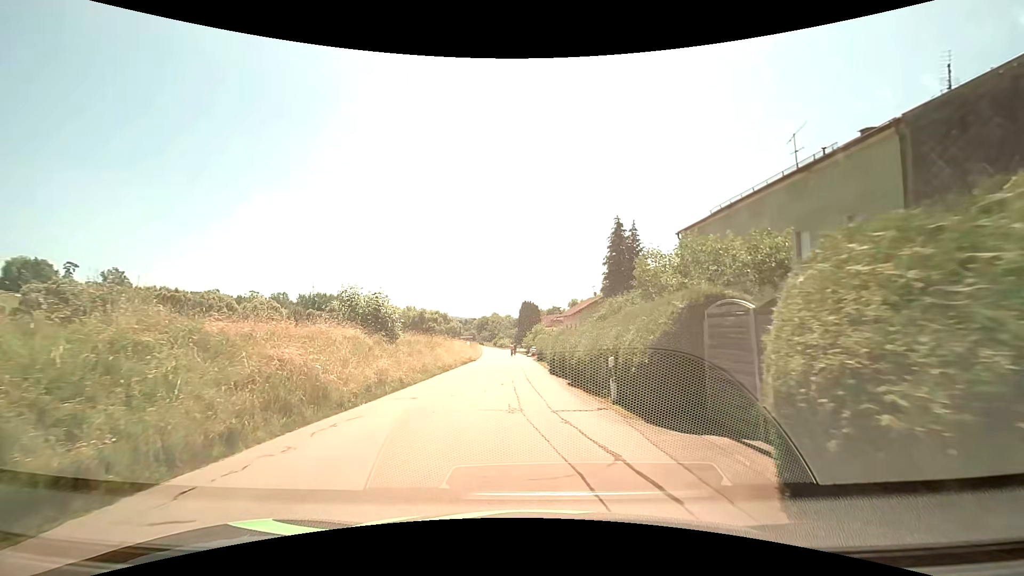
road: tertiary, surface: asphalt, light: Day
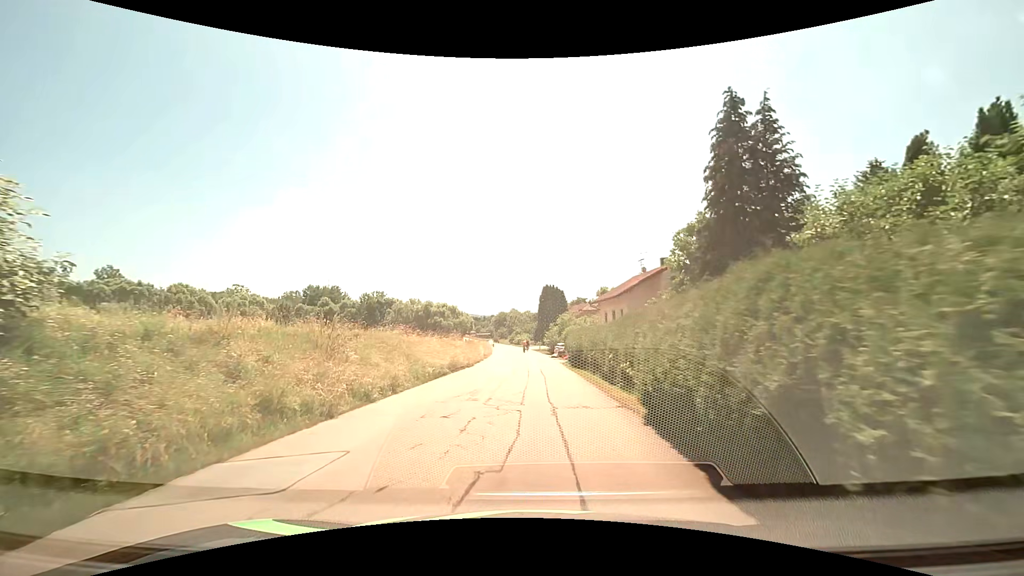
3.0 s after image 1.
(-0.5, +20.7) m; -2°
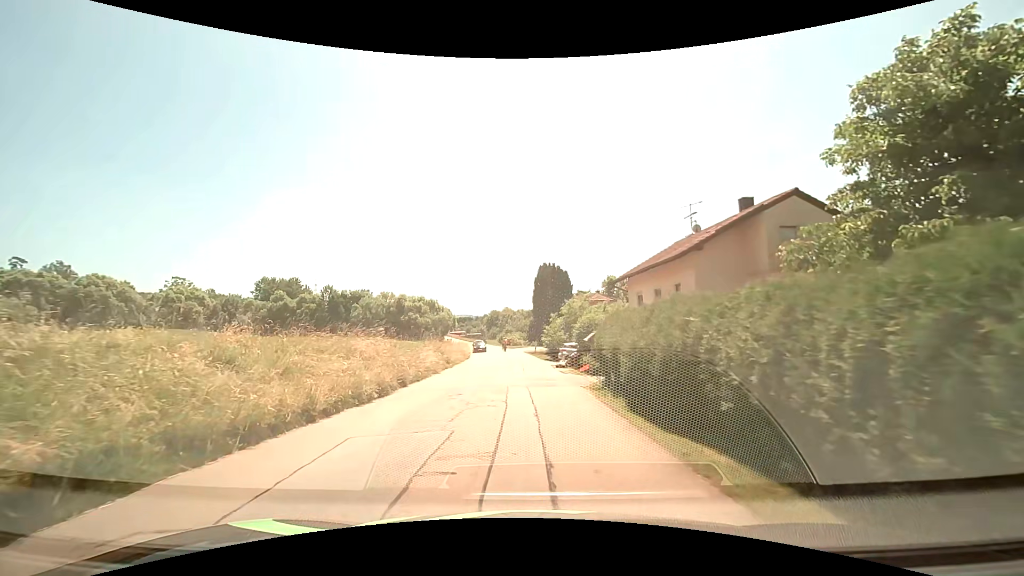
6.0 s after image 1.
(+0.1, +19.9) m; 0°
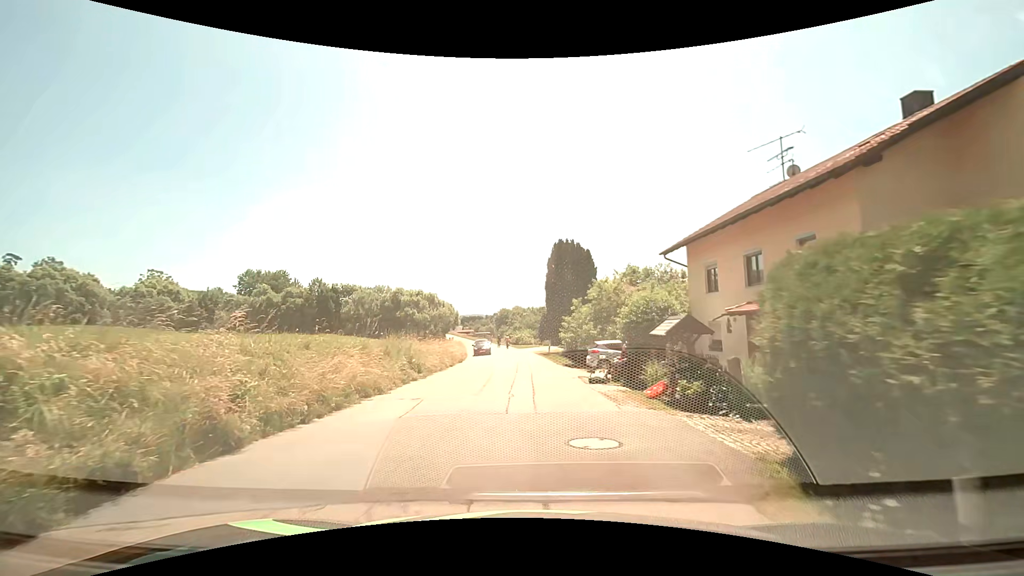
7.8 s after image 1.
(-0.1, +11.7) m; -2°
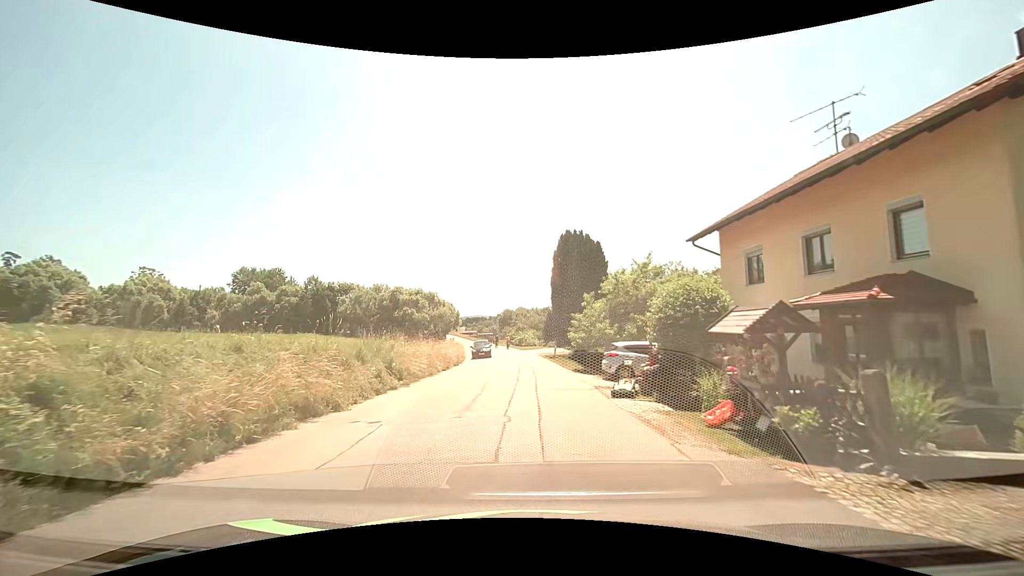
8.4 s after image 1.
(0.0, +3.9) m; 0°
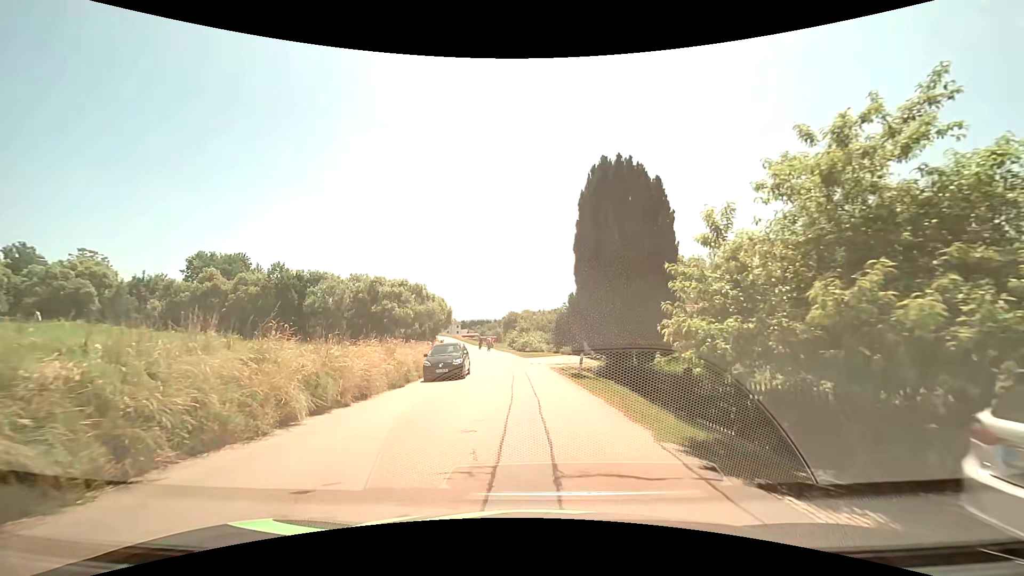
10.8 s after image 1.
(-0.1, +16.1) m; -1°
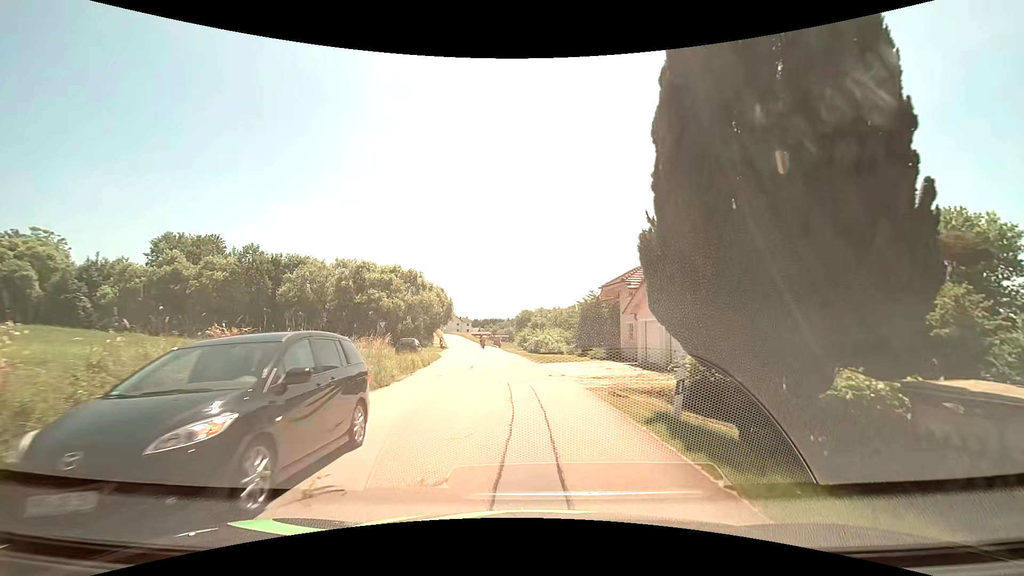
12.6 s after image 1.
(-0.1, +12.5) m; -1°
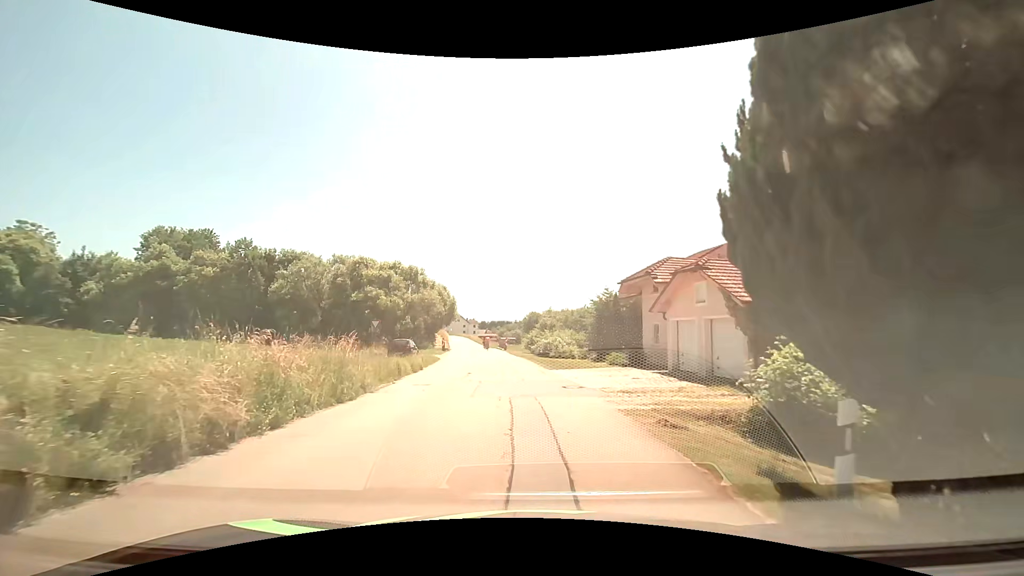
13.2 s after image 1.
(0.0, +4.2) m; -1°
